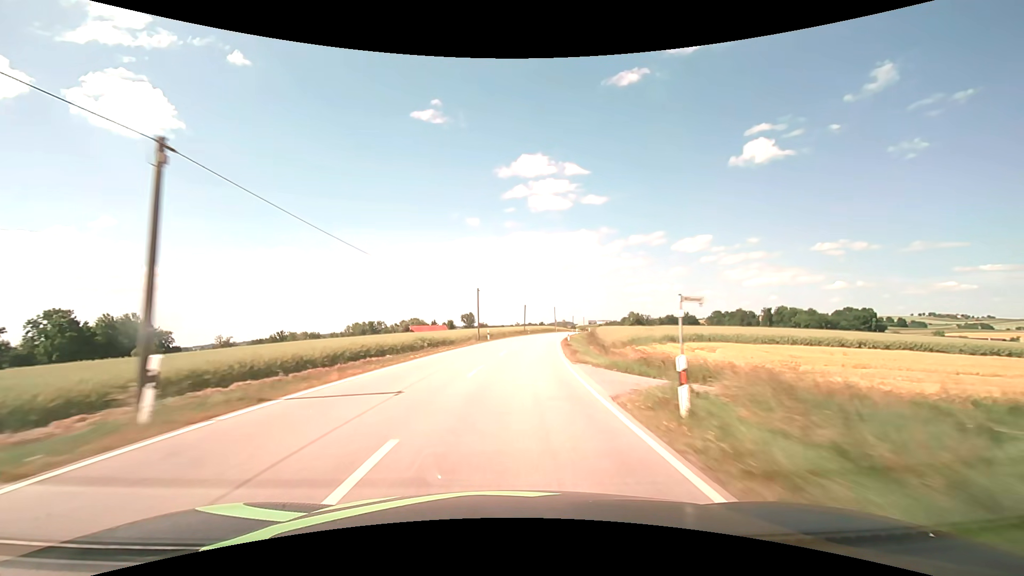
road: secondary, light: Day
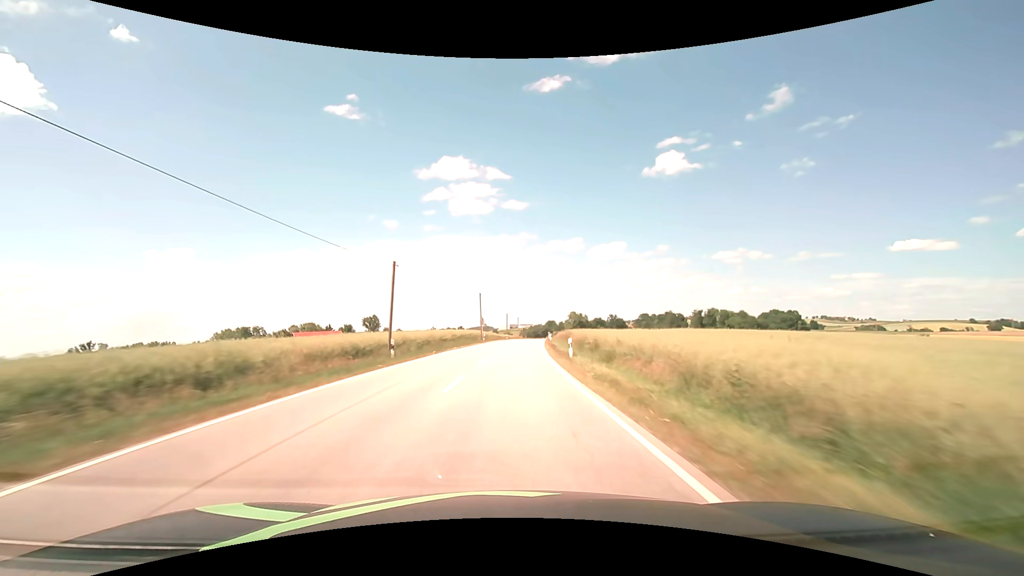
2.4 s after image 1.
(+5.4, +62.6) m; +9°
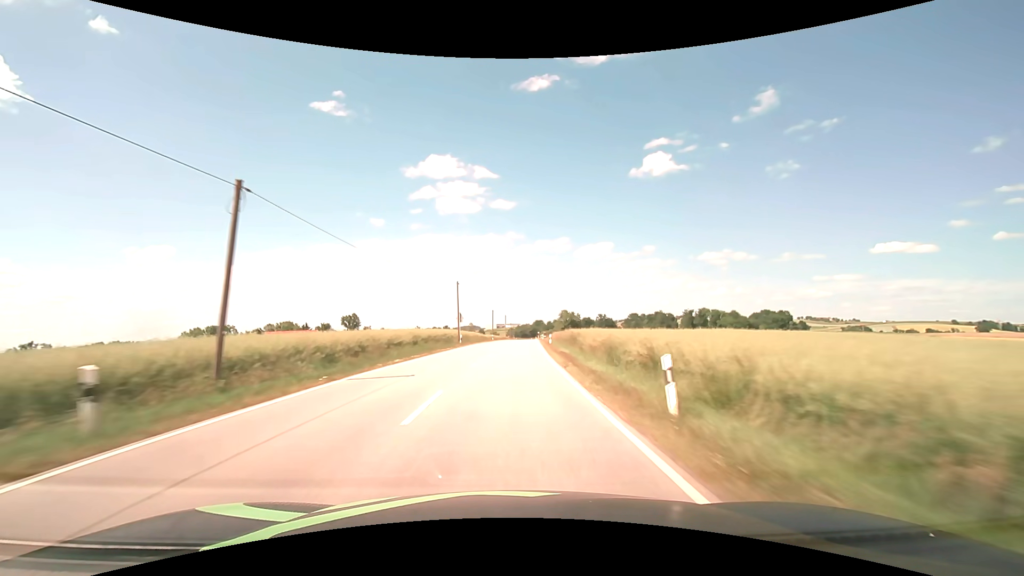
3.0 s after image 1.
(+0.2, +15.7) m; +2°
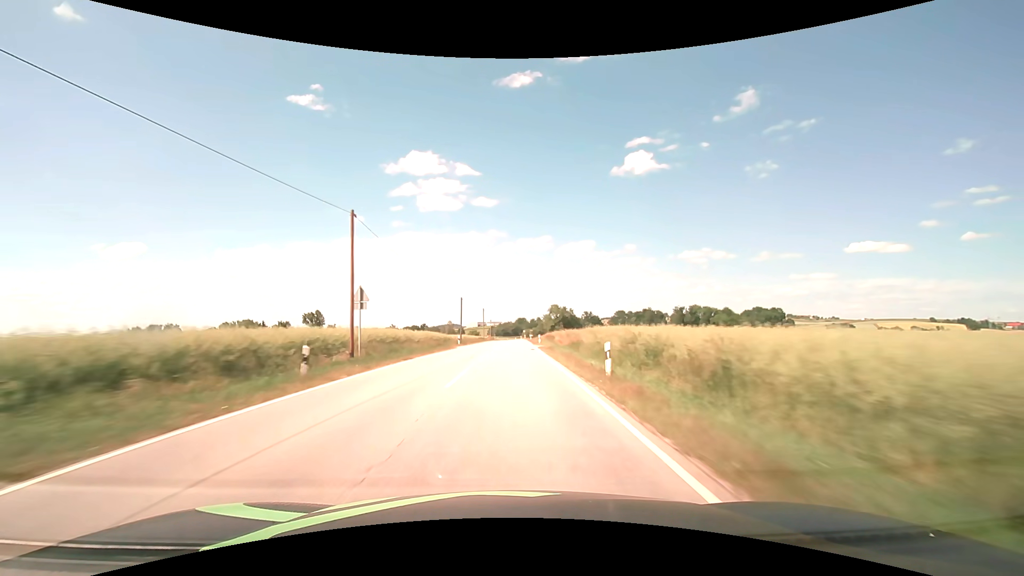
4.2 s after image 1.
(+0.7, +31.5) m; +2°
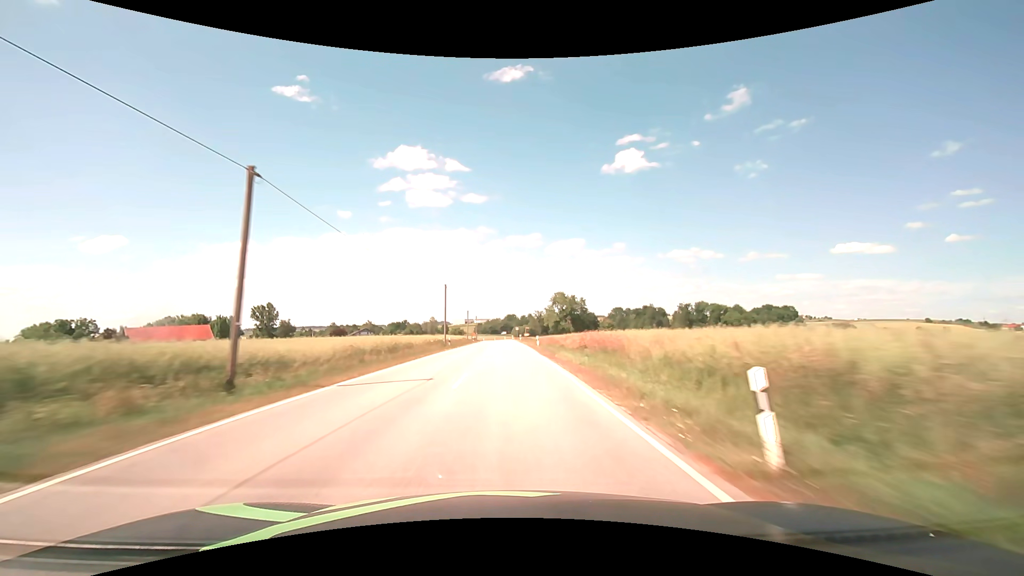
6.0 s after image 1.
(+0.5, +47.5) m; +1°
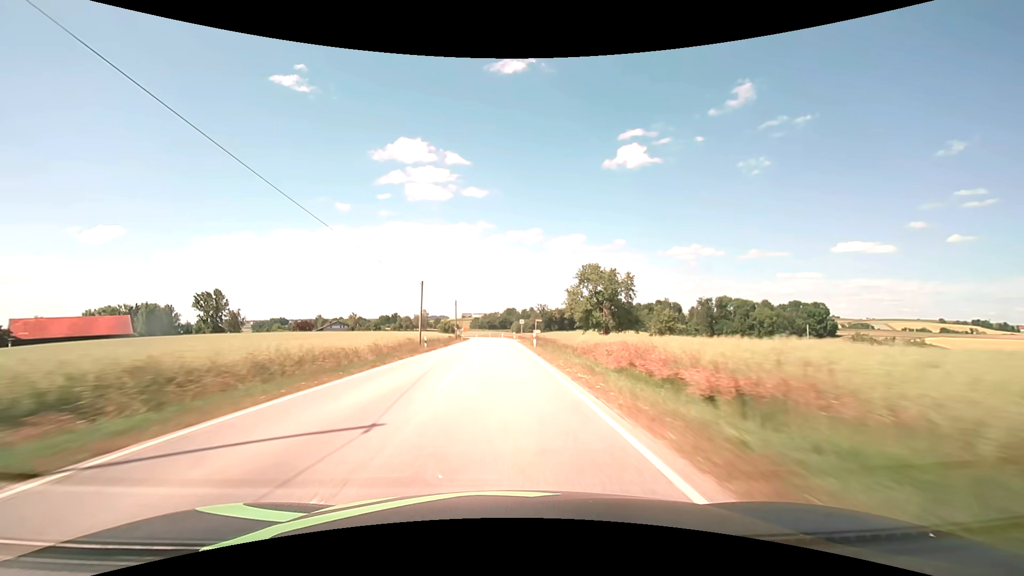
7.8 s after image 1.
(+0.1, +47.6) m; 0°
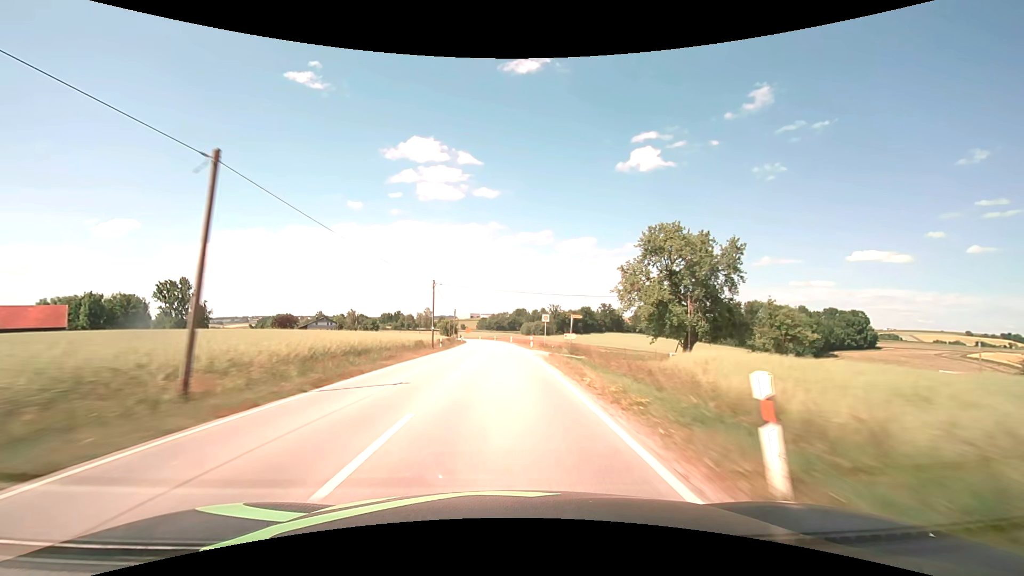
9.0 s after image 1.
(-0.3, +31.8) m; -1°
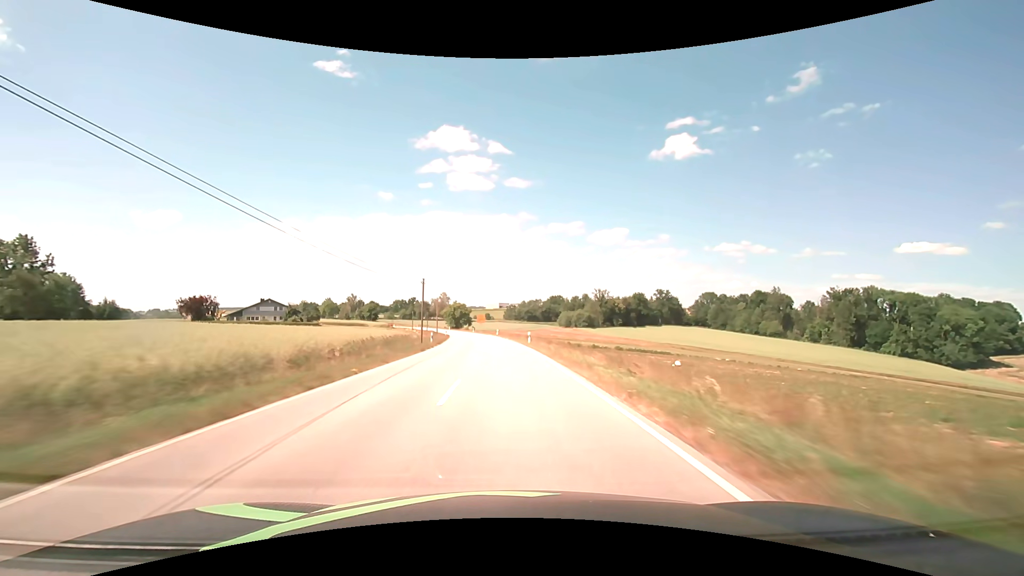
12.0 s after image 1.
(-1.9, +79.3) m; -3°
(0, +10) (0, +20) (-1, +30) (-1, +40) (-2, +50) (-3, +60) (-3, +70) (-5, +80) (-6, +90) (-8, +100) m
